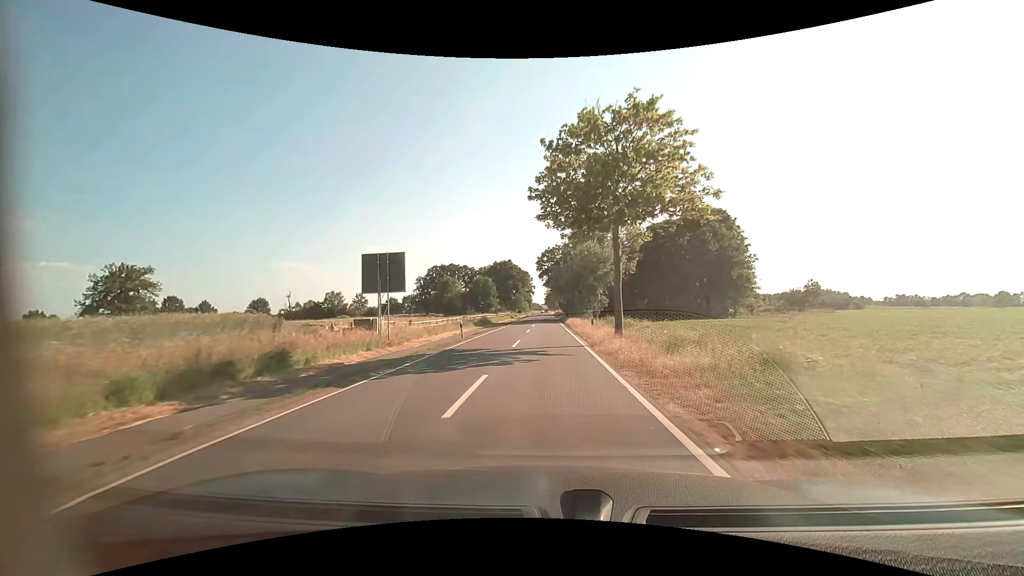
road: tertiary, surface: asphalt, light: Day
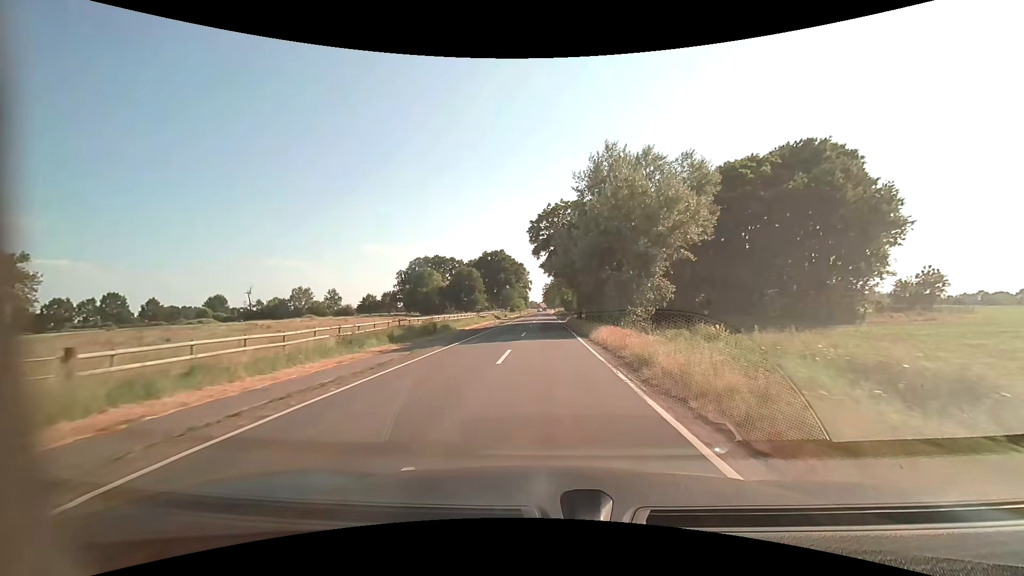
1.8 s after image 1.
(0.0, +30.8) m; 0°
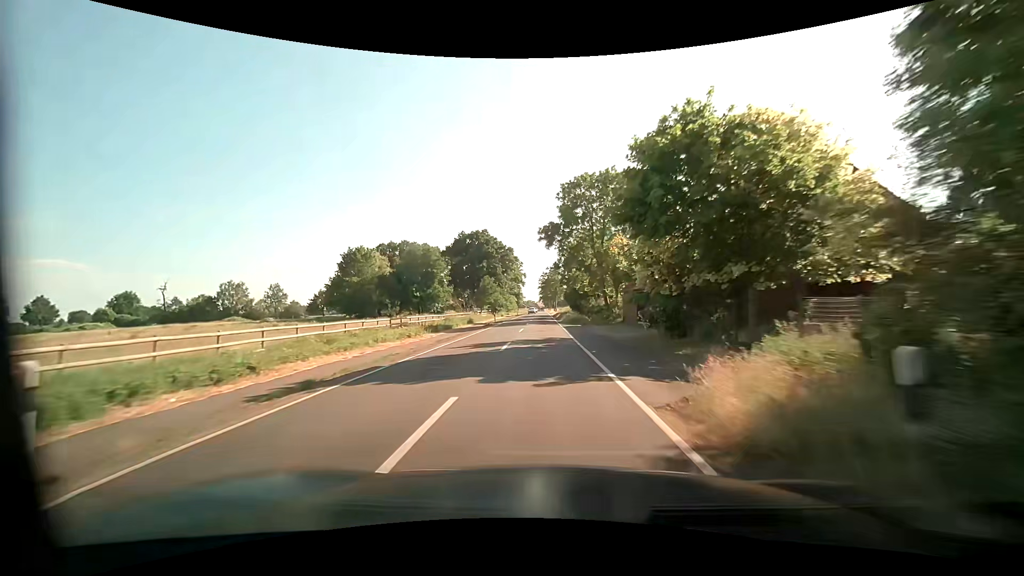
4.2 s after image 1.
(+0.2, +45.6) m; 0°
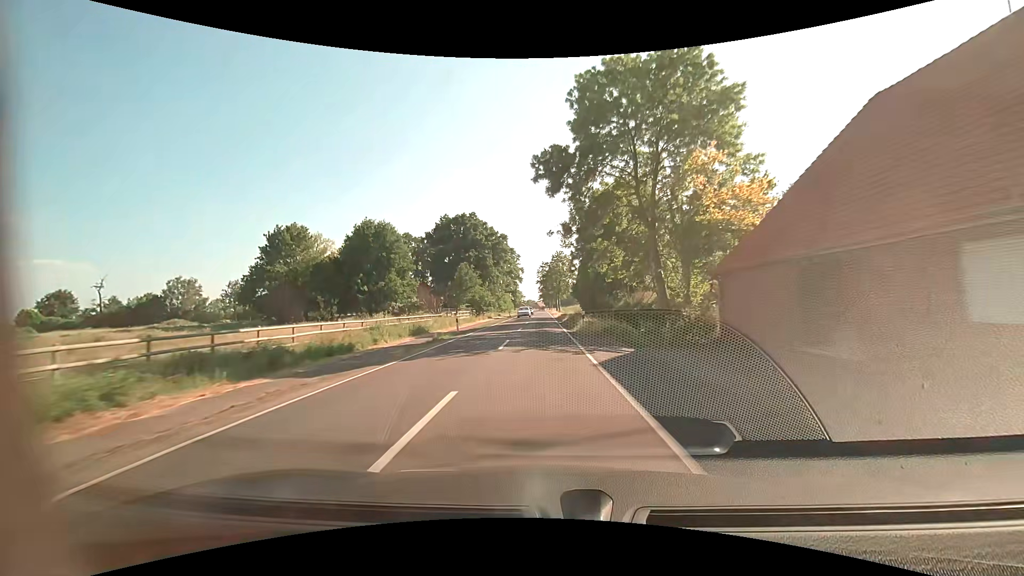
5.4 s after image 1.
(0.0, +23.9) m; 0°
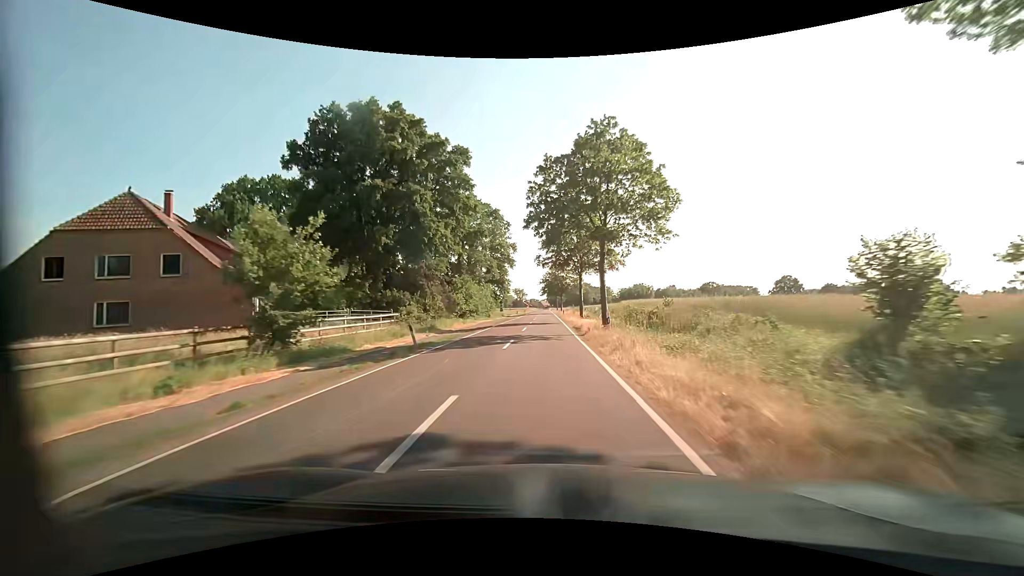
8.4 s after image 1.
(-0.6, +61.2) m; 0°
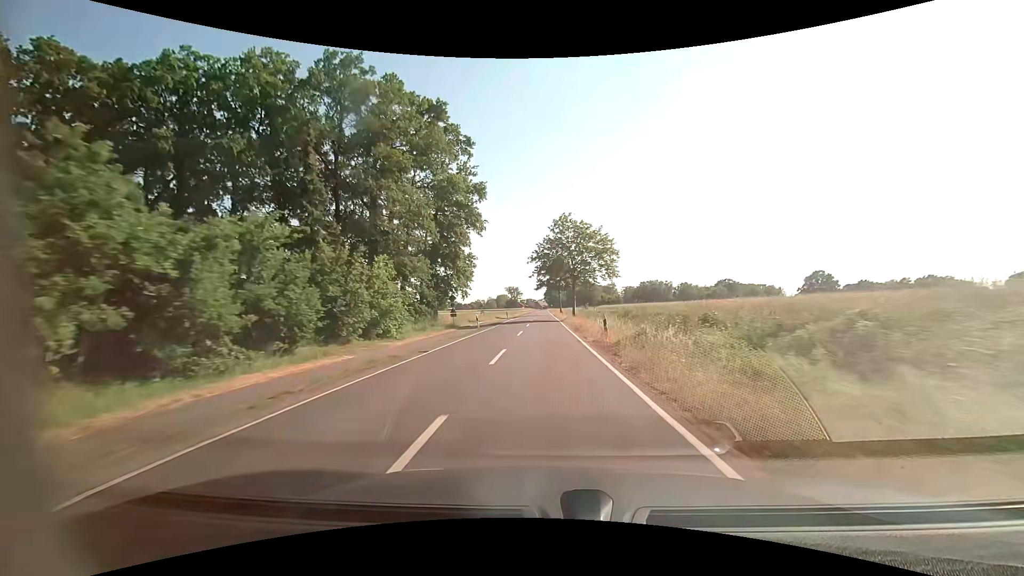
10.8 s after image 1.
(-0.3, +49.9) m; 0°
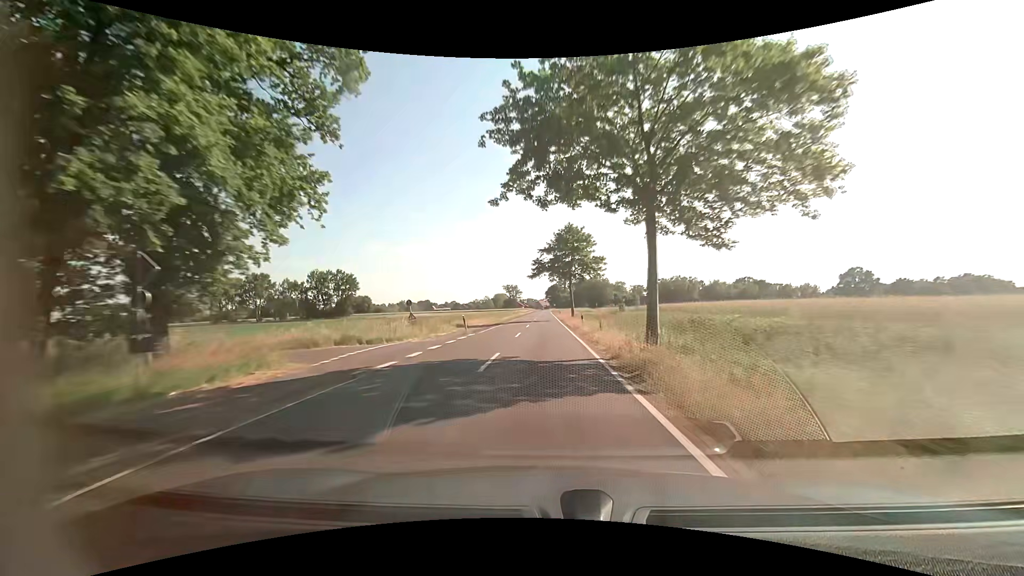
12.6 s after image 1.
(0.0, +37.8) m; 0°
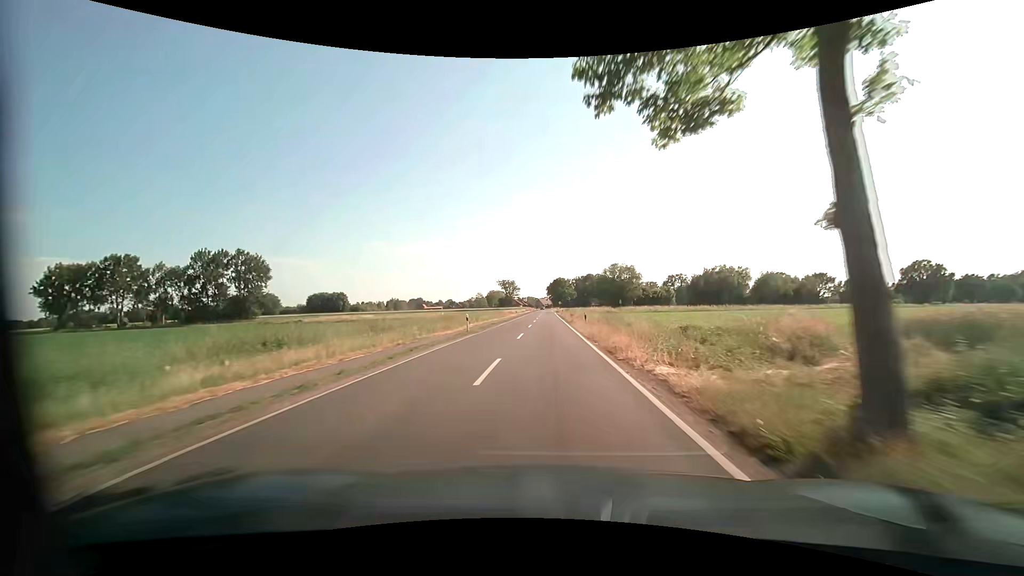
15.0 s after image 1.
(-0.1, +50.6) m; 0°
(0, +10) (0, +20) (0, +30) (0, +40) (0, +50) (0, +60) (0, +70) (+1, +80) (+1, +90) (+1, +100) m
